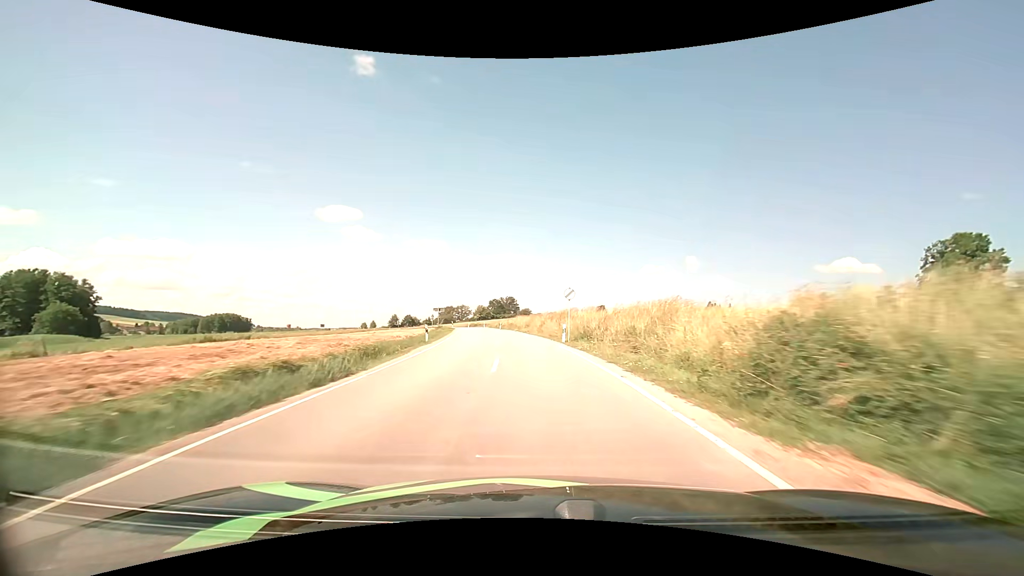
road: secondary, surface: asphalt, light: Day
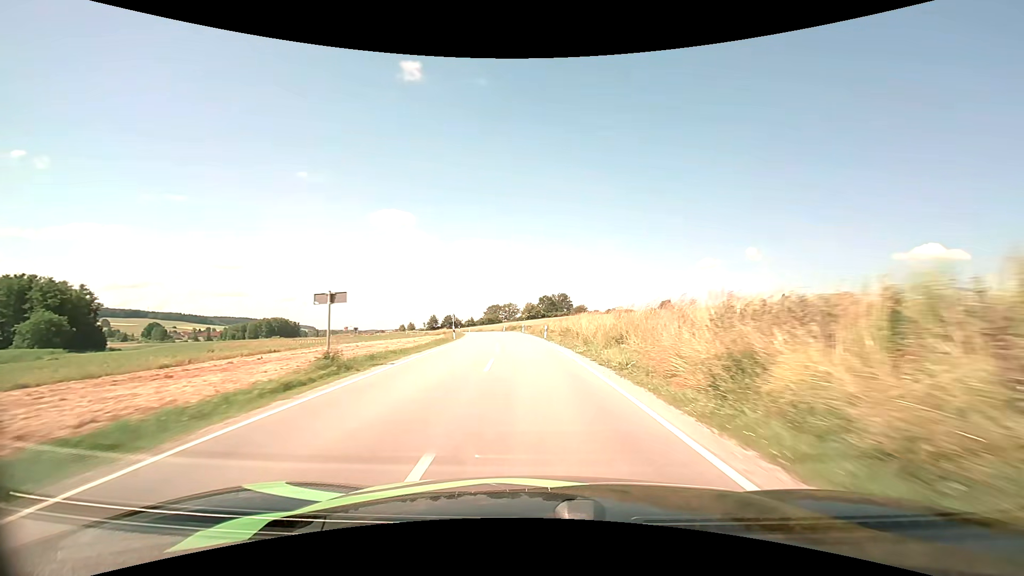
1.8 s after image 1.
(-1.9, +34.4) m; -6°
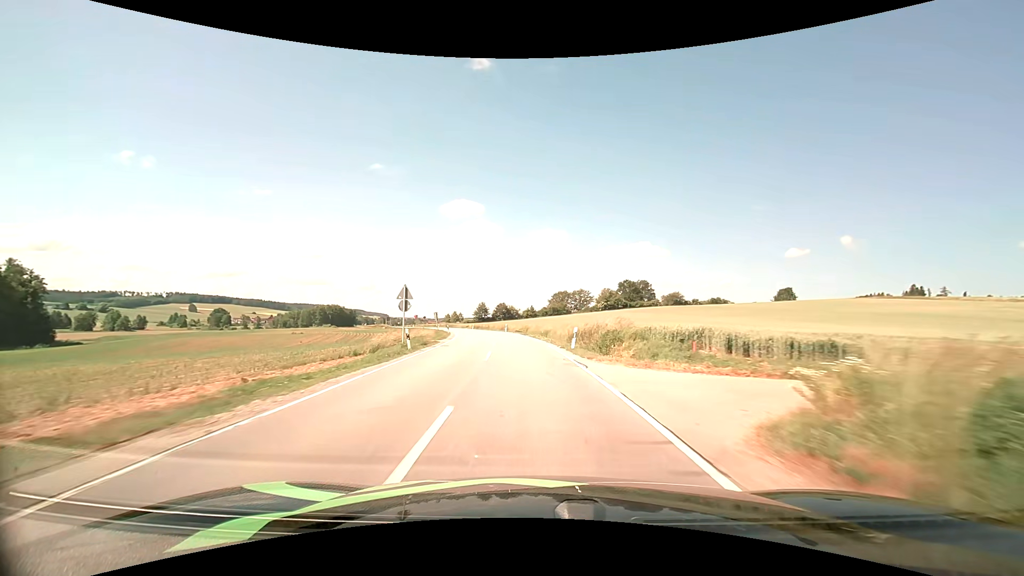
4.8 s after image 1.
(-3.9, +57.7) m; -8°
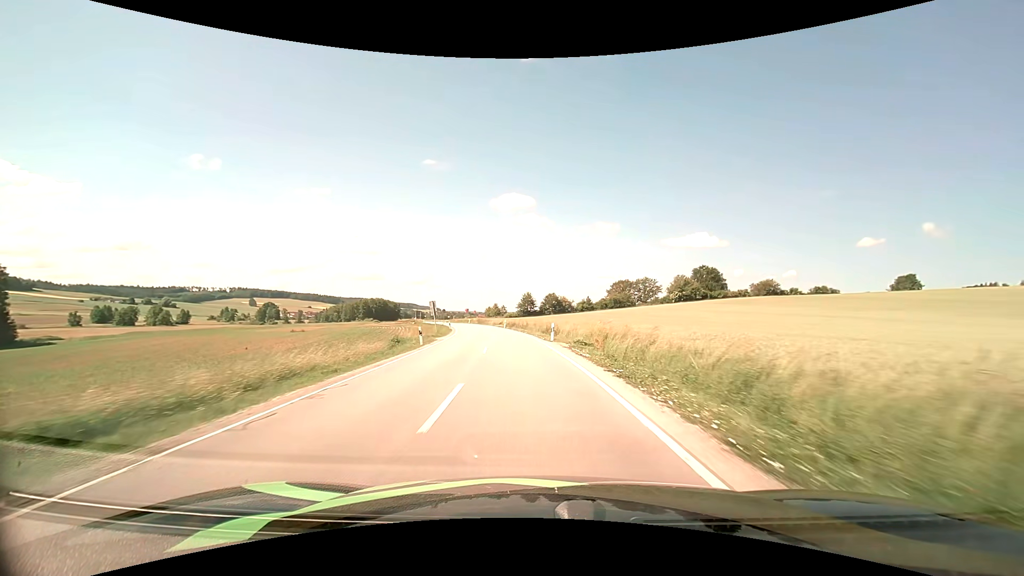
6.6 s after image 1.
(-1.8, +33.8) m; -6°
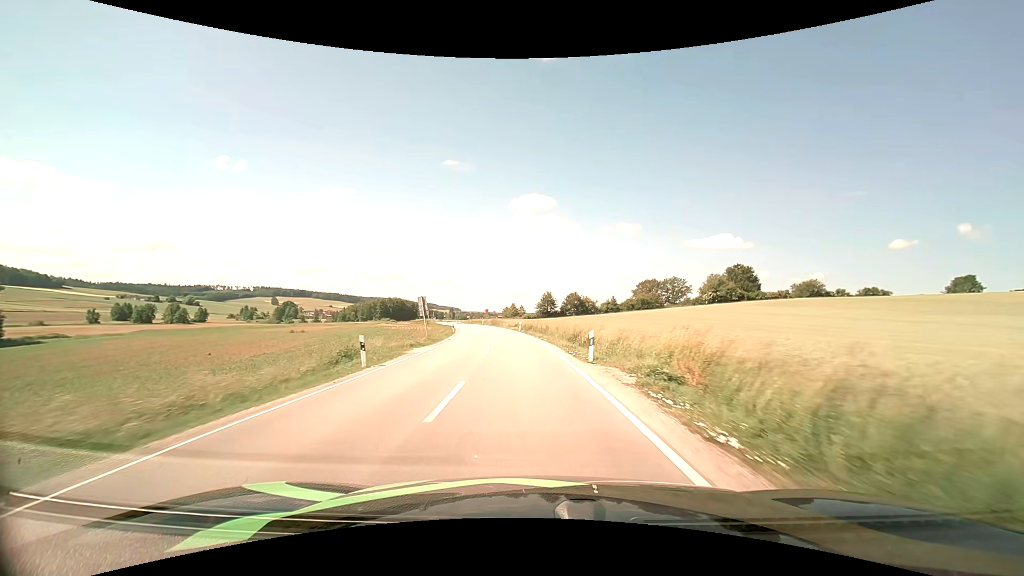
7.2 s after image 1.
(-0.2, +11.3) m; -2°
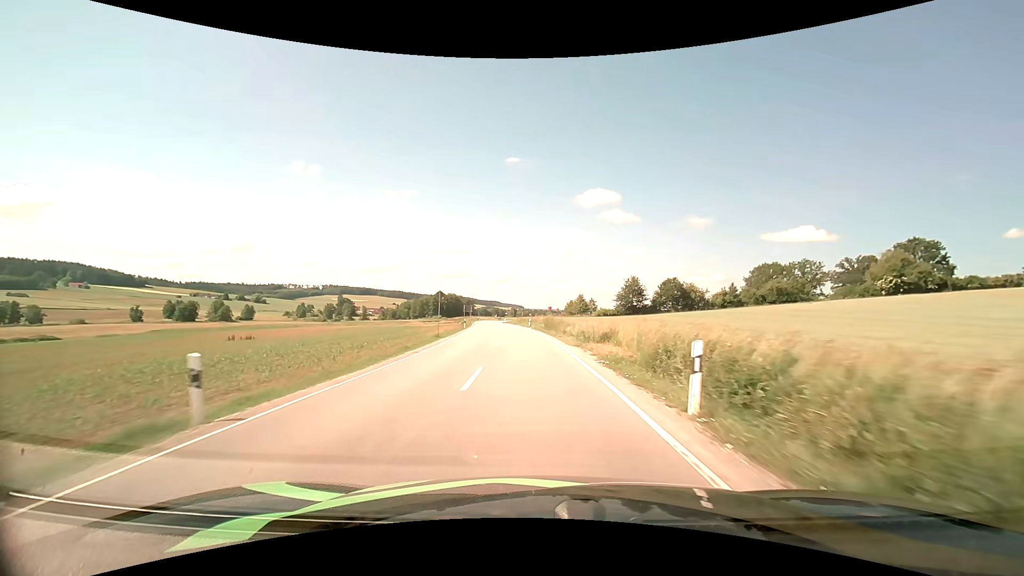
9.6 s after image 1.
(-3.1, +45.7) m; -7°
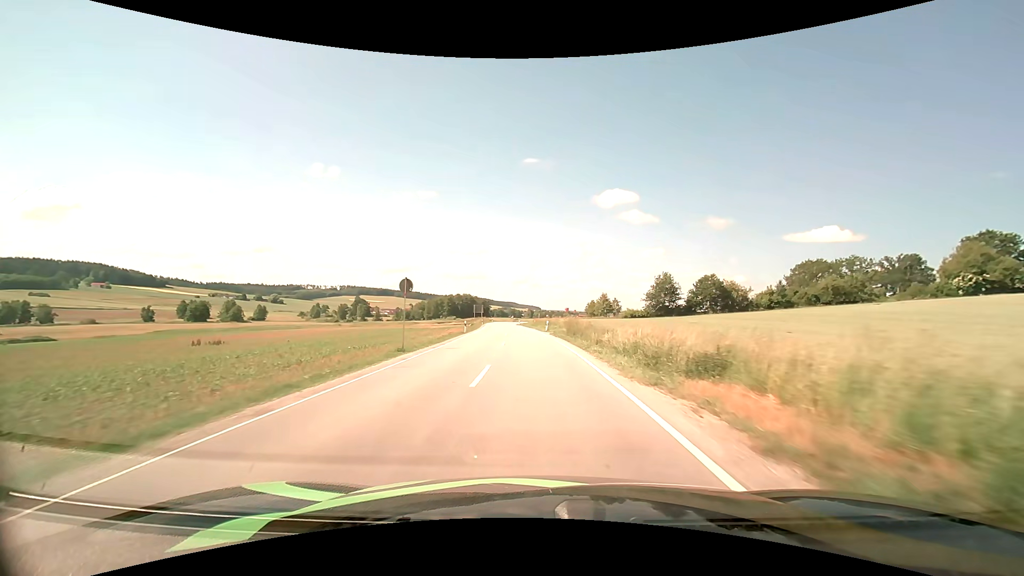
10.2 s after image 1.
(-0.2, +11.6) m; -2°
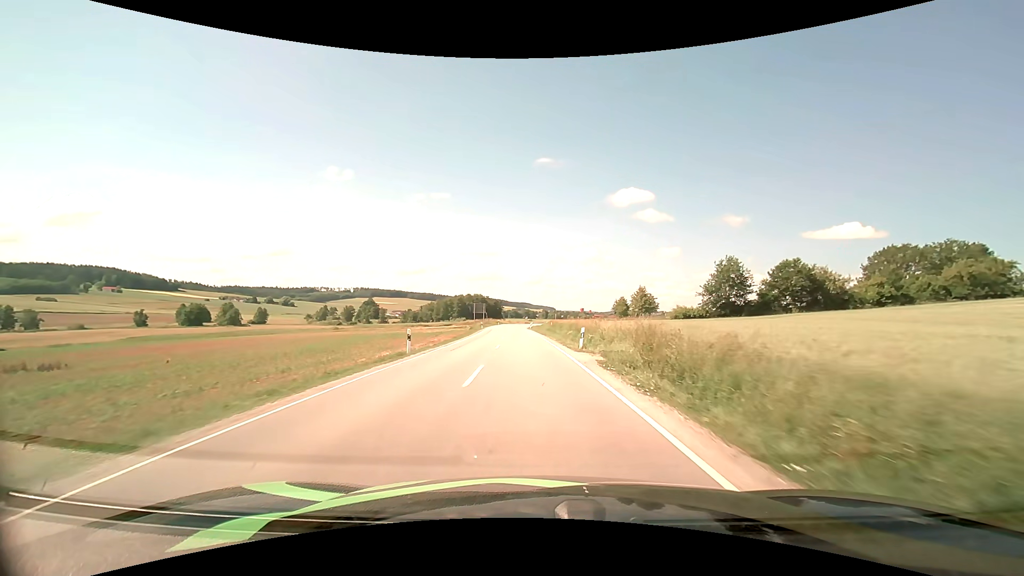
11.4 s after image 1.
(-0.4, +23.5) m; -2°
(0, +10) (0, +20) (-1, +30) (-1, +40) (-2, +50) (-3, +60) (-3, +70) (-4, +80) (-4, +90) (-4, +100) m
